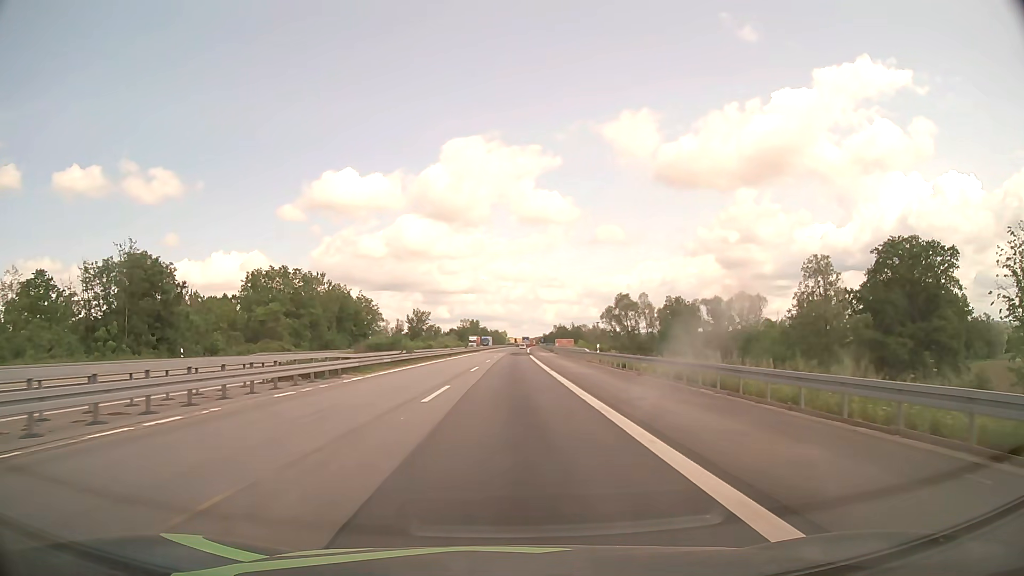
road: motorway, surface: asphalt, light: Day
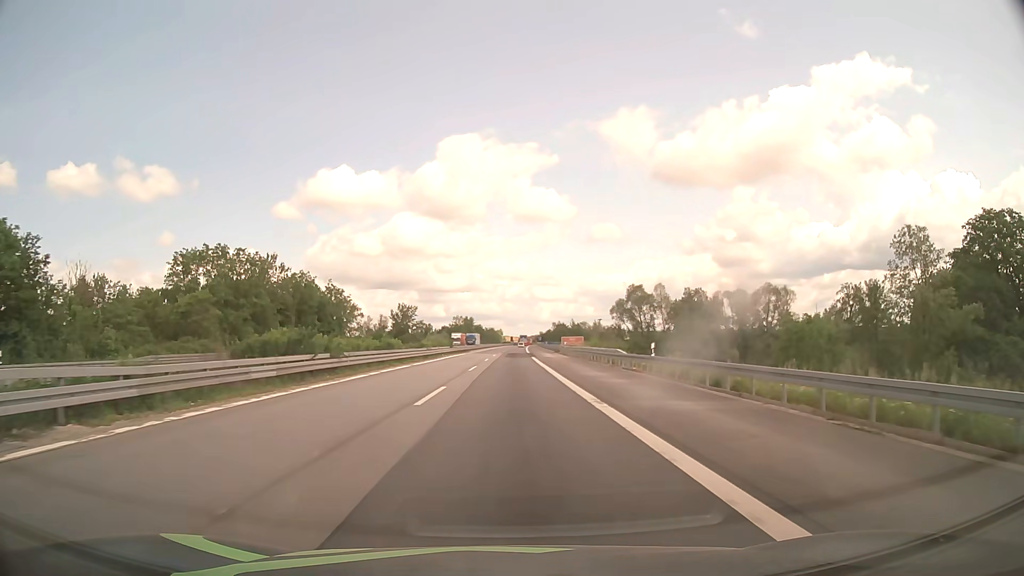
(0.0, +19.2) m; 0°
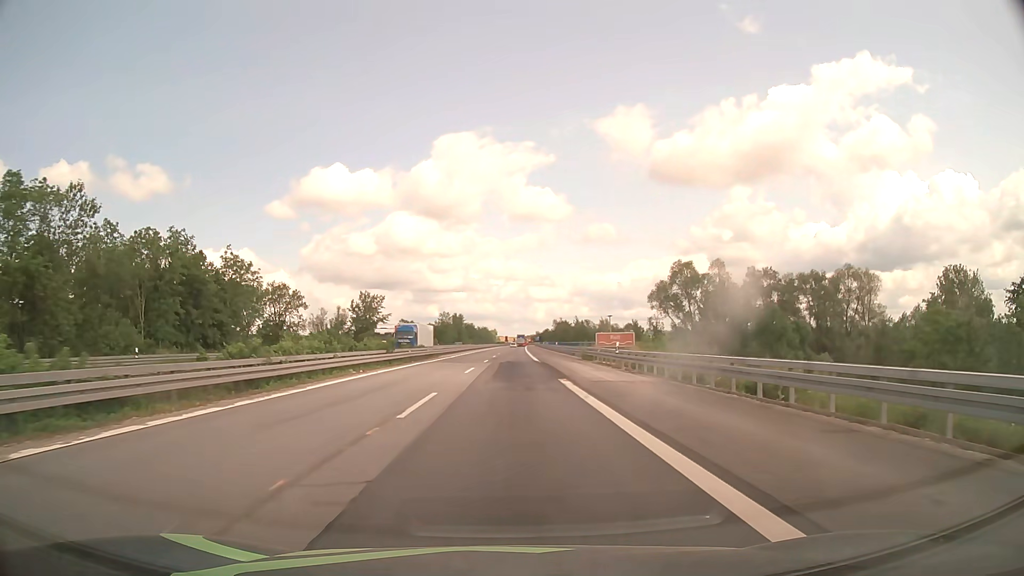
(+0.2, +38.4) m; 0°
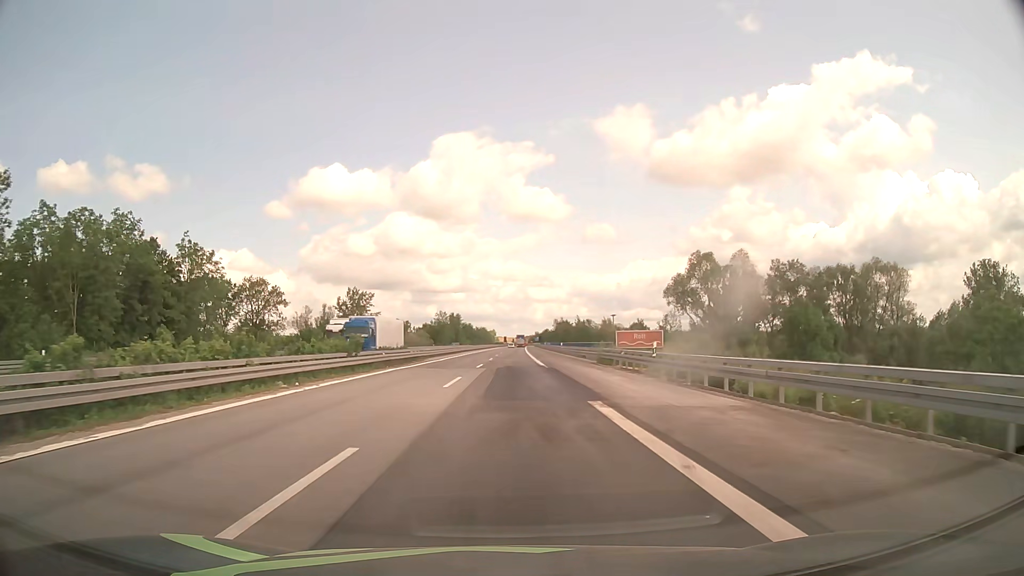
(0.0, +9.6) m; 0°
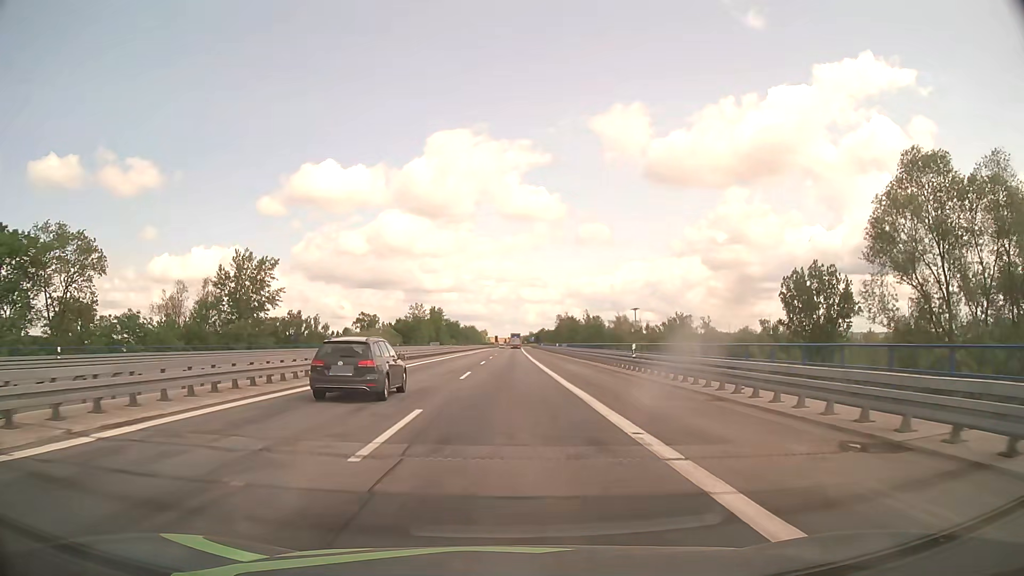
(+0.2, +47.9) m; +1°
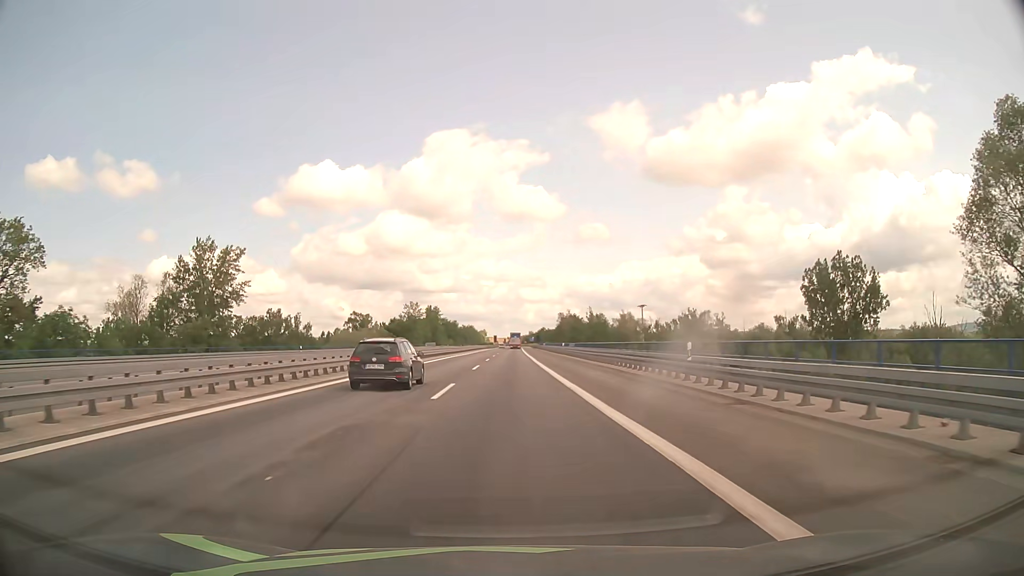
(0.0, +9.6) m; 0°
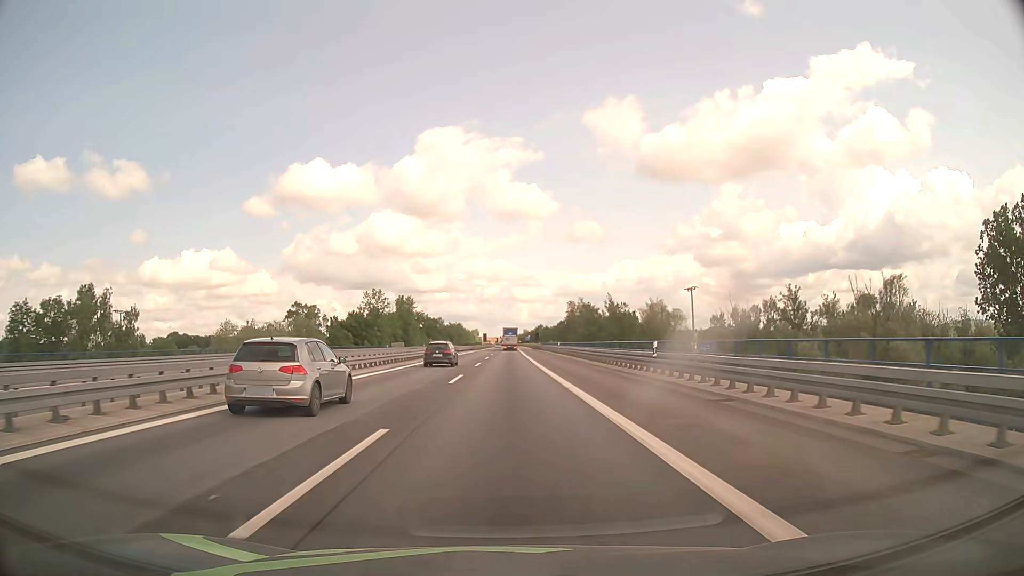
(+0.2, +47.9) m; 0°
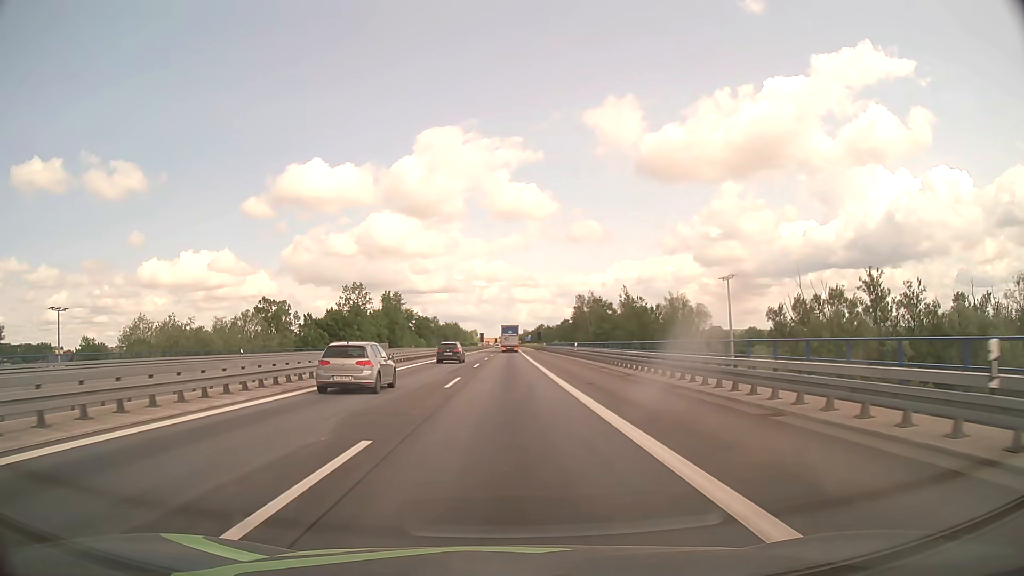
(+0.1, +19.1) m; 0°
(0, +10) (0, +20) (-1, +30) (-1, +40) (-1, +50) (-2, +60) (-3, +70) (-3, +80) (-3, +90) (-4, +100) m
